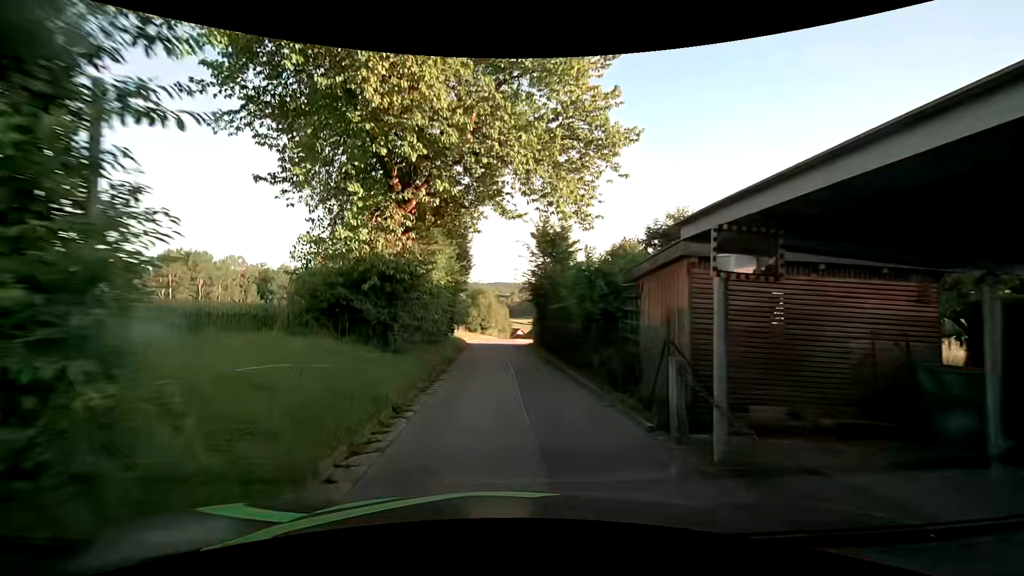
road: unclassified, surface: asphalt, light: Day
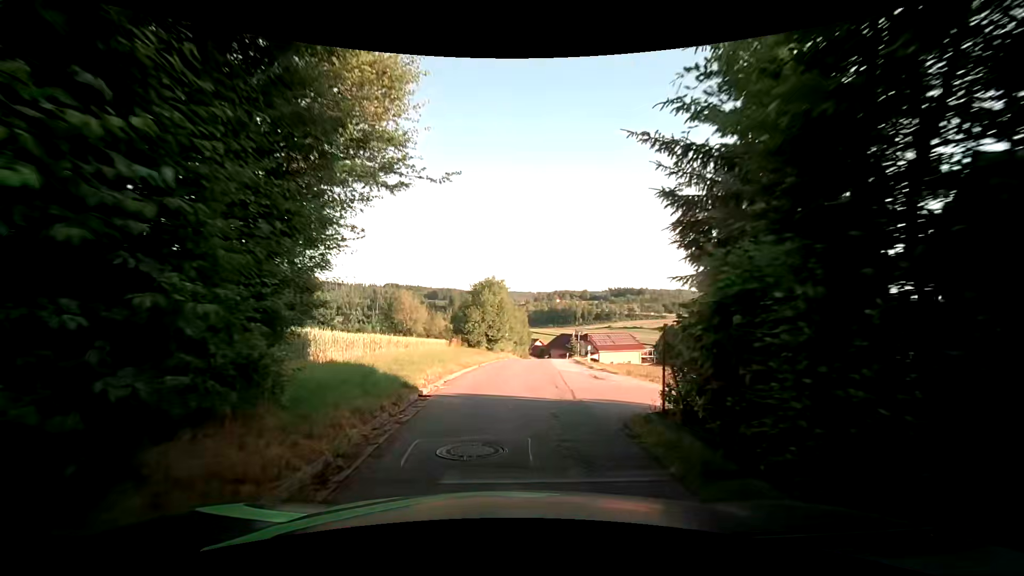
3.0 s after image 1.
(-0.6, +22.9) m; -2°
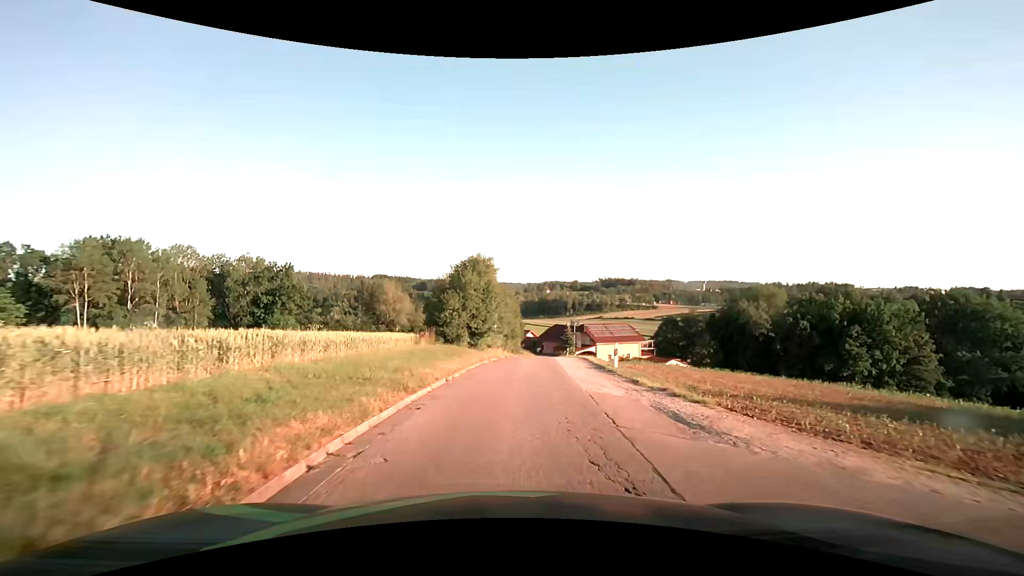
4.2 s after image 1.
(0.0, +9.1) m; +1°
(0, +10) (+1, +20) (+2, +30) (+2, +40) (+3, +50) (+5, +60) (+6, +70) (+7, +80) (+8, +90) (+8, +100) m
